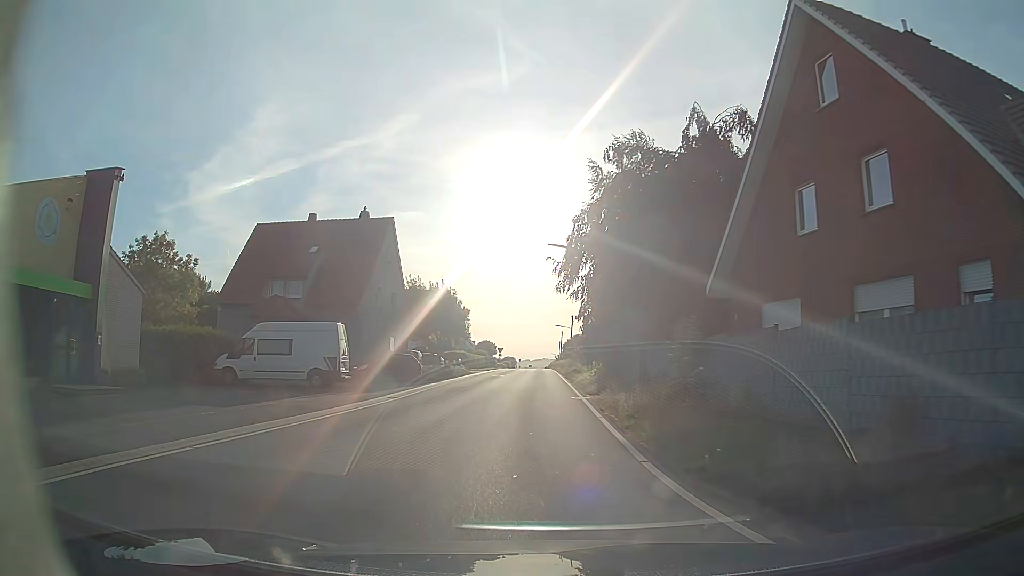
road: tertiary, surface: asphalt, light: Day
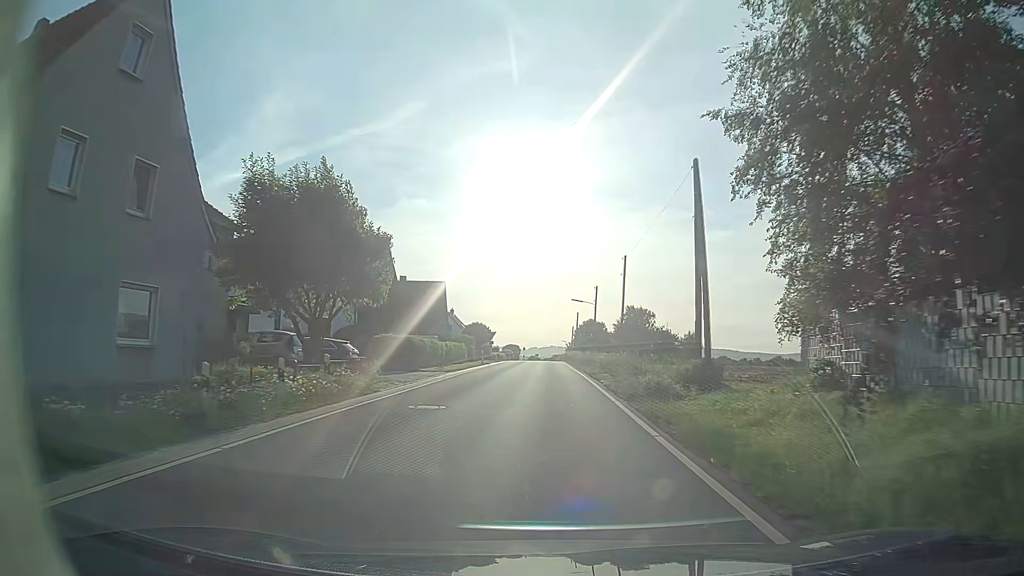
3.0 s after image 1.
(-0.6, +32.2) m; -1°
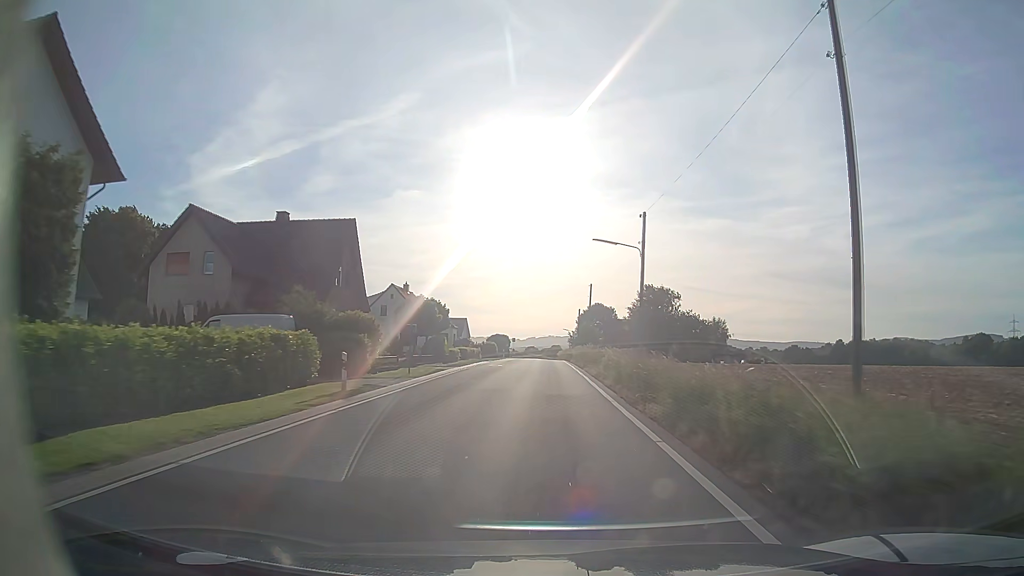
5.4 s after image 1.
(+0.5, +38.6) m; +1°
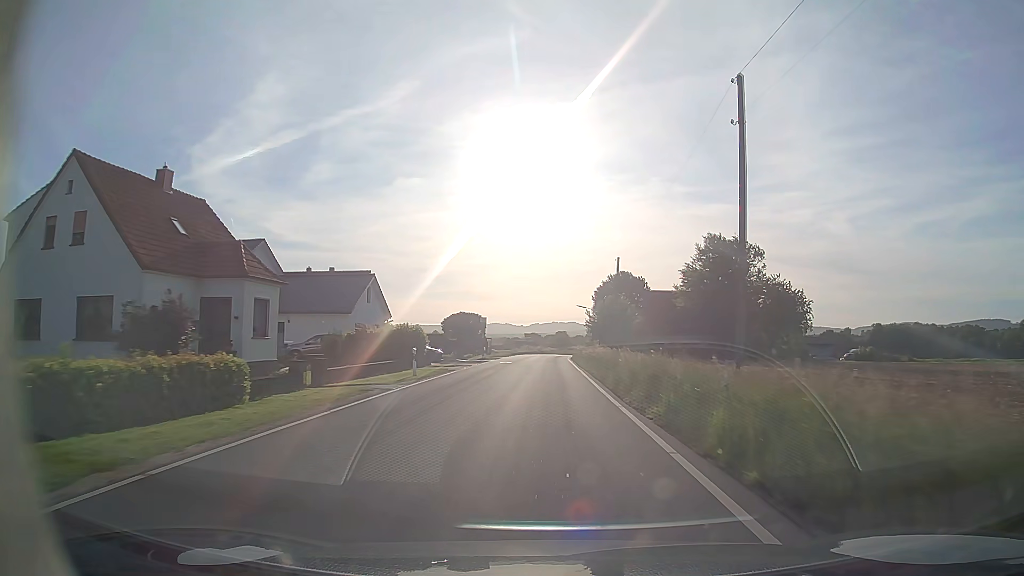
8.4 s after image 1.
(-0.2, +56.3) m; 0°
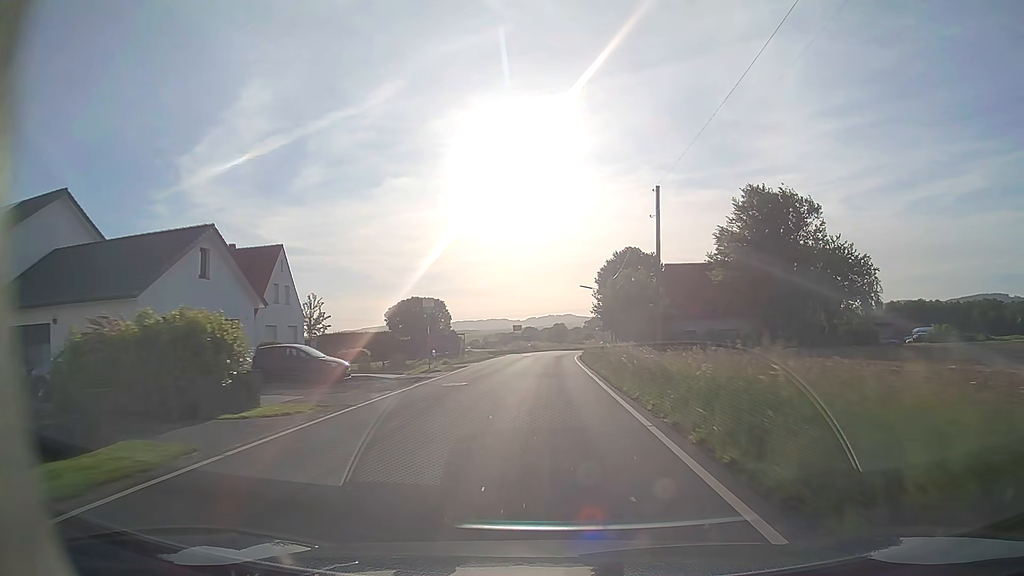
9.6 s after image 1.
(+0.1, +22.7) m; 0°
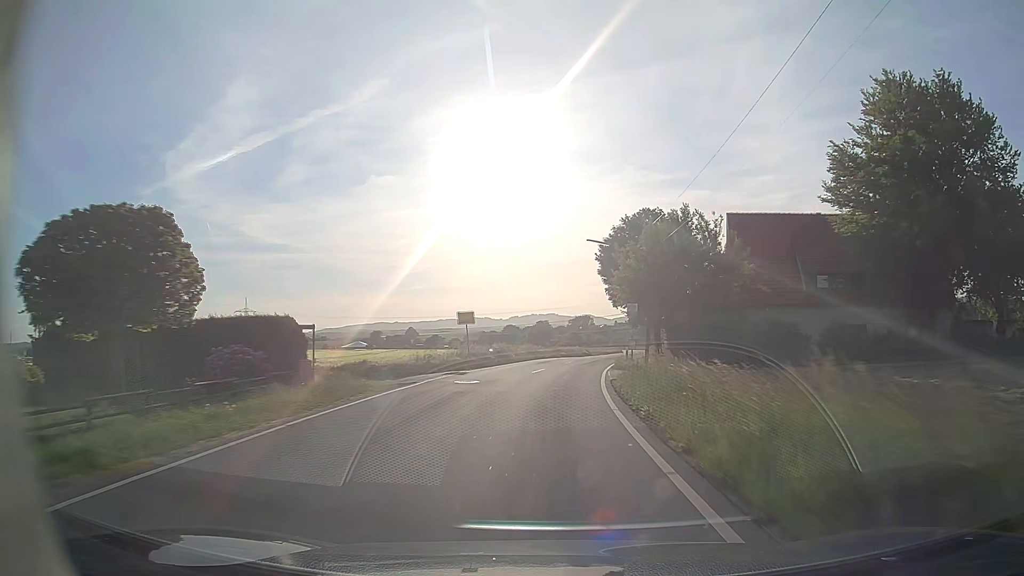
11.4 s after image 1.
(+0.3, +34.0) m; +1°
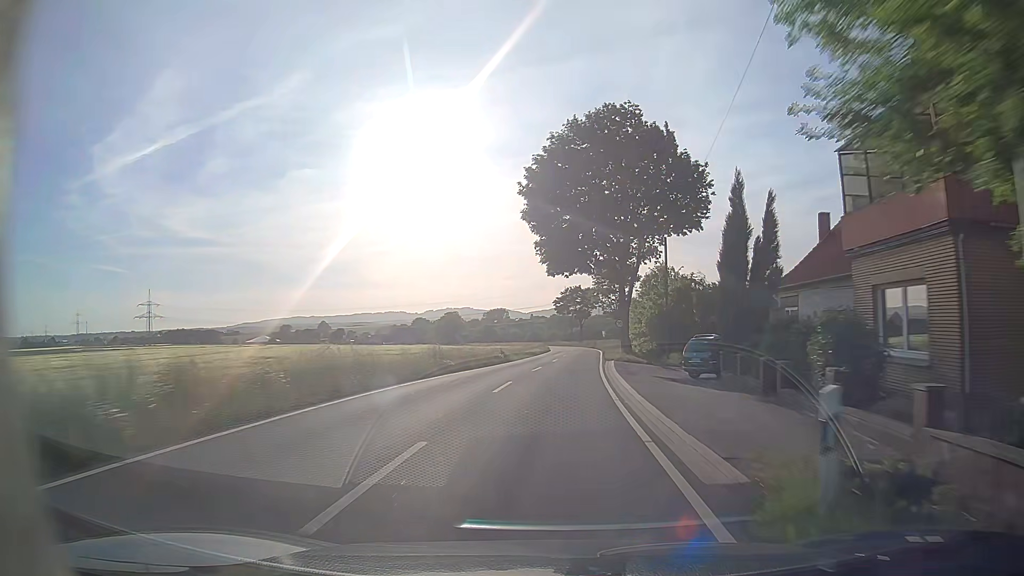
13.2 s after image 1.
(+1.9, +34.8) m; +7°
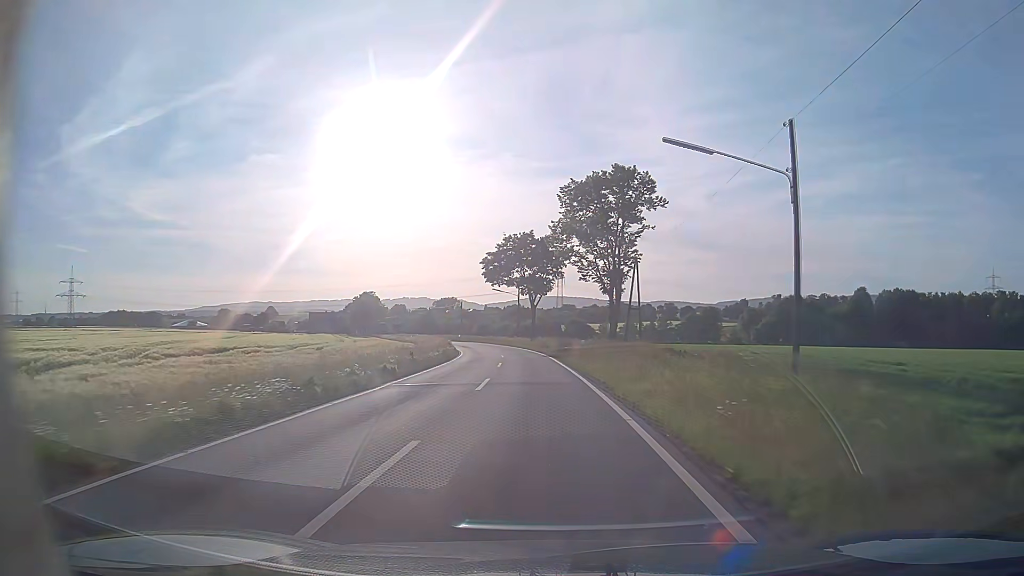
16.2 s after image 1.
(+3.5, +59.5) m; +4°
(0, +10) (0, +20) (-1, +30) (-1, +40) (-2, +50) (-4, +60) (-5, +70) (-7, +79) (-10, +89) (-13, +99) m
